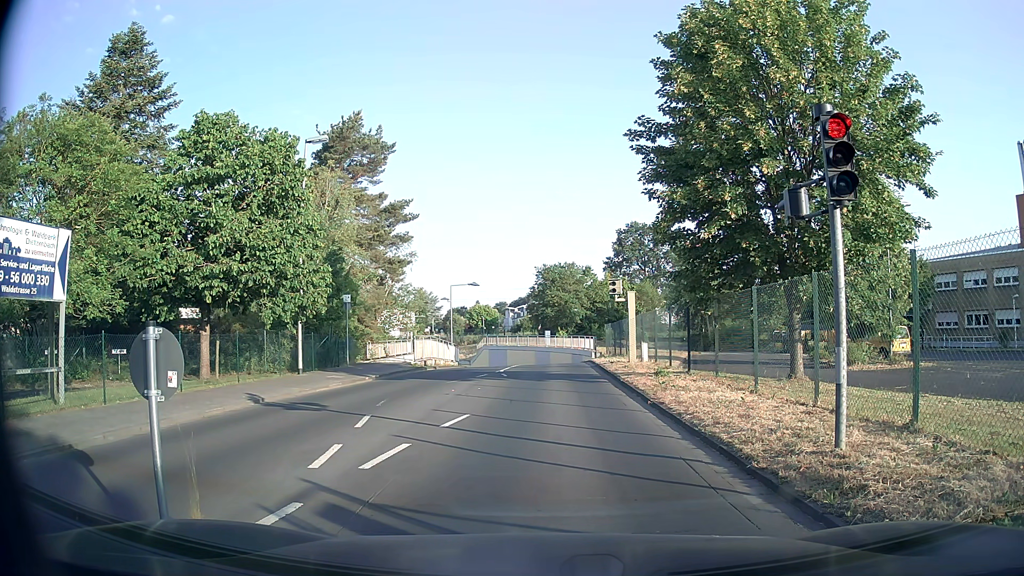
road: unclassified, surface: asphalt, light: Day
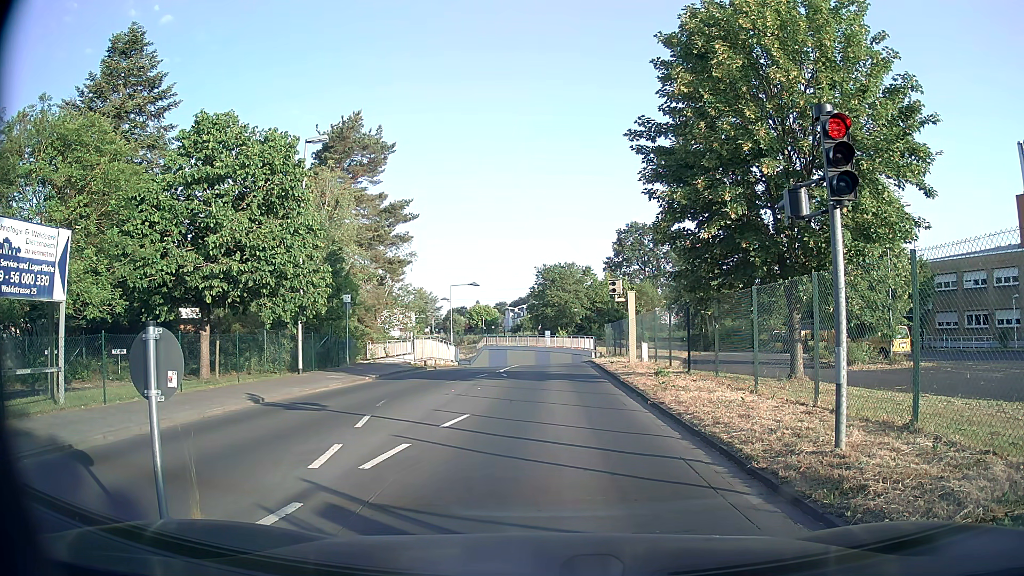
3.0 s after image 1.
(0.0, 0.0) m; 0°
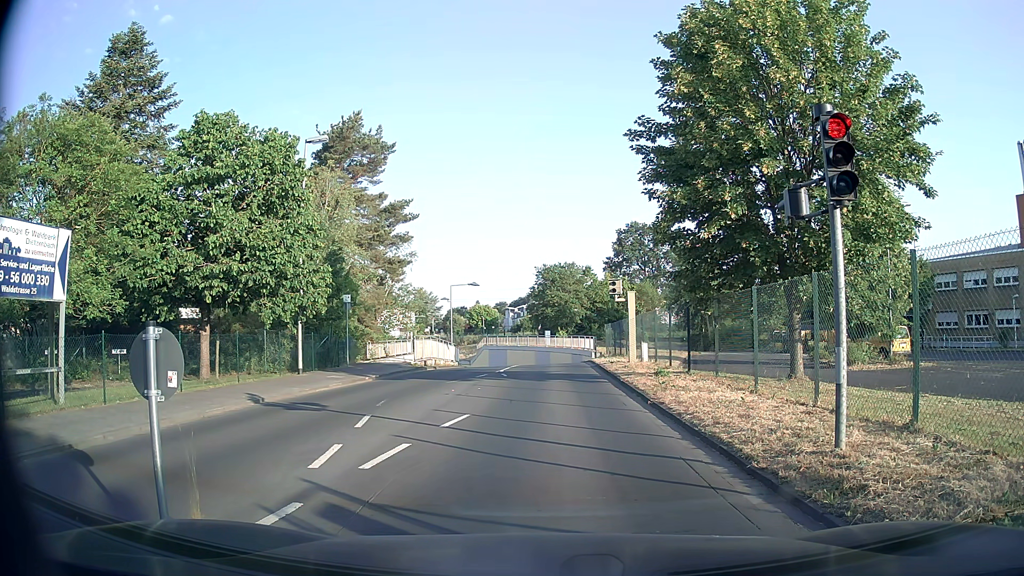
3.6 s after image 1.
(0.0, 0.0) m; 0°
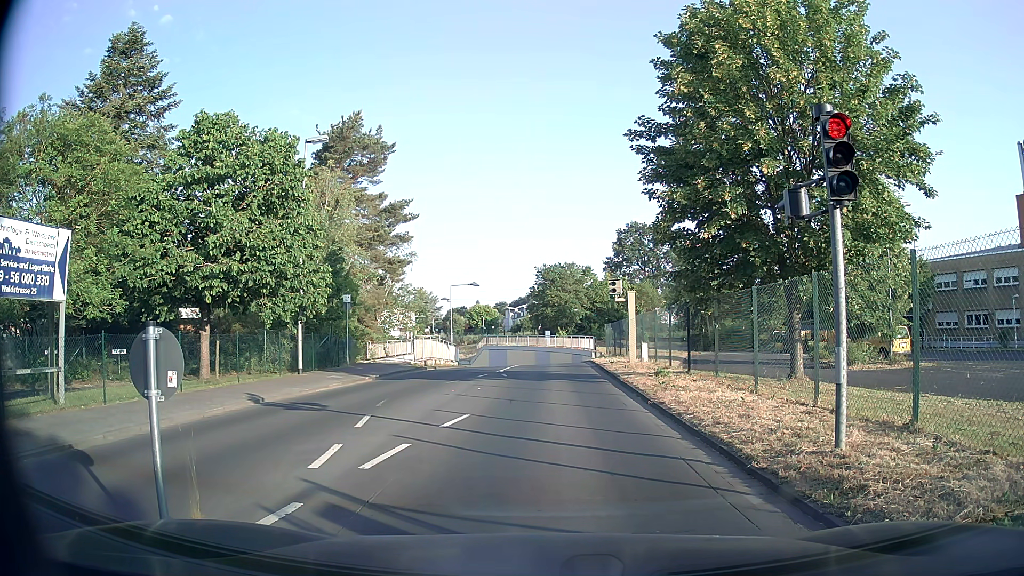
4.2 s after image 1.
(0.0, 0.0) m; 0°
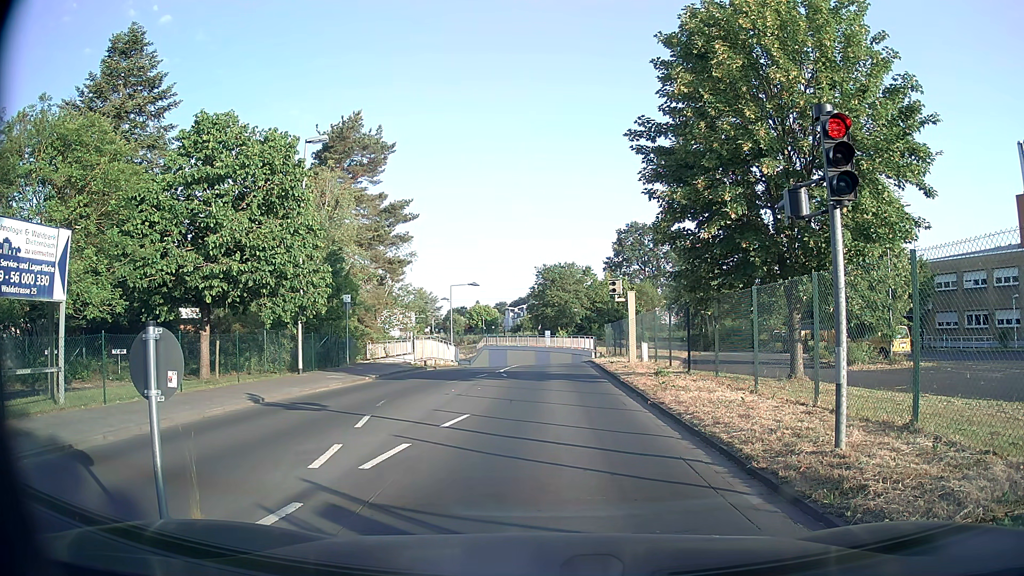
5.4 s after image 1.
(0.0, 0.0) m; 0°
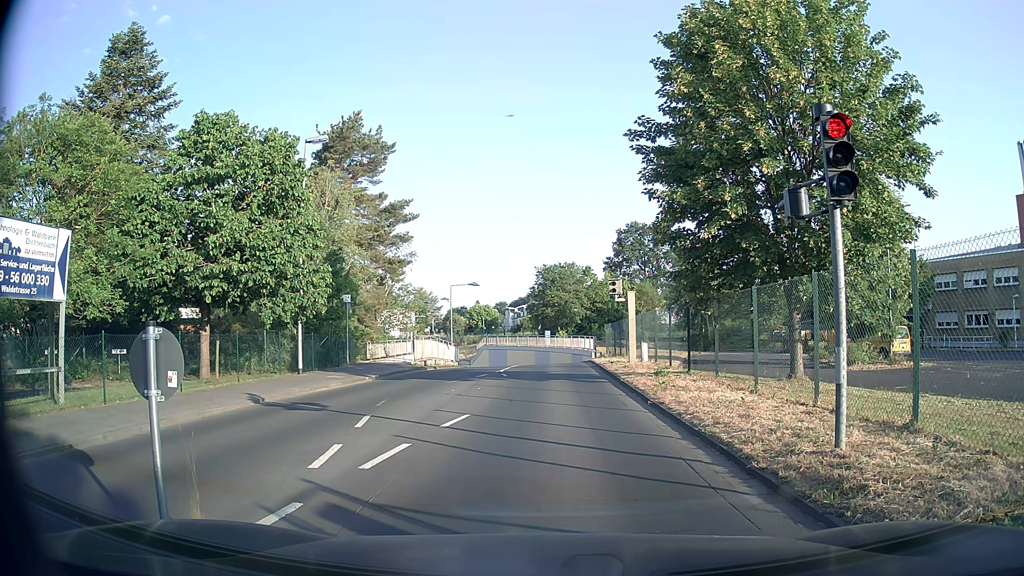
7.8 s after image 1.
(0.0, 0.0) m; 0°
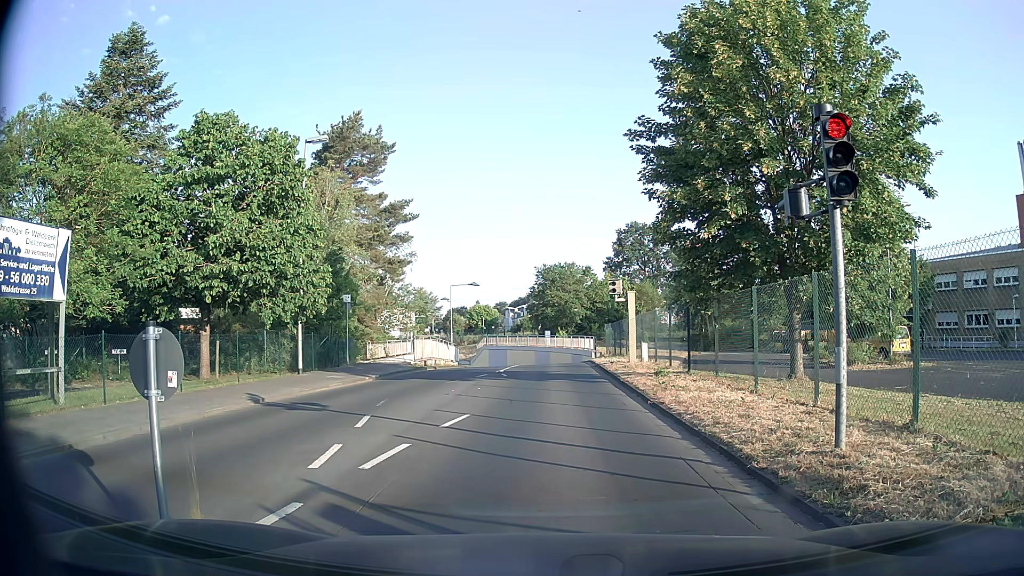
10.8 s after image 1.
(0.0, 0.0) m; 0°
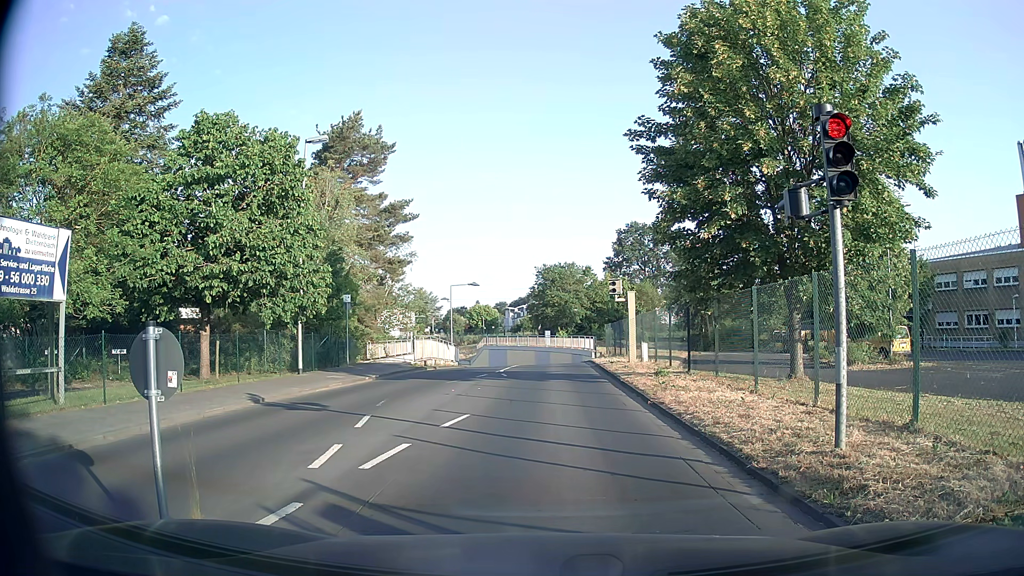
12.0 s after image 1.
(0.0, 0.0) m; 0°
(0, +10) (0, +20) (+1, +30) (+1, +40) (+1, +50) (-1, +60) (-5, +69) (-11, +77) (-18, +83) (-26, +90) m
